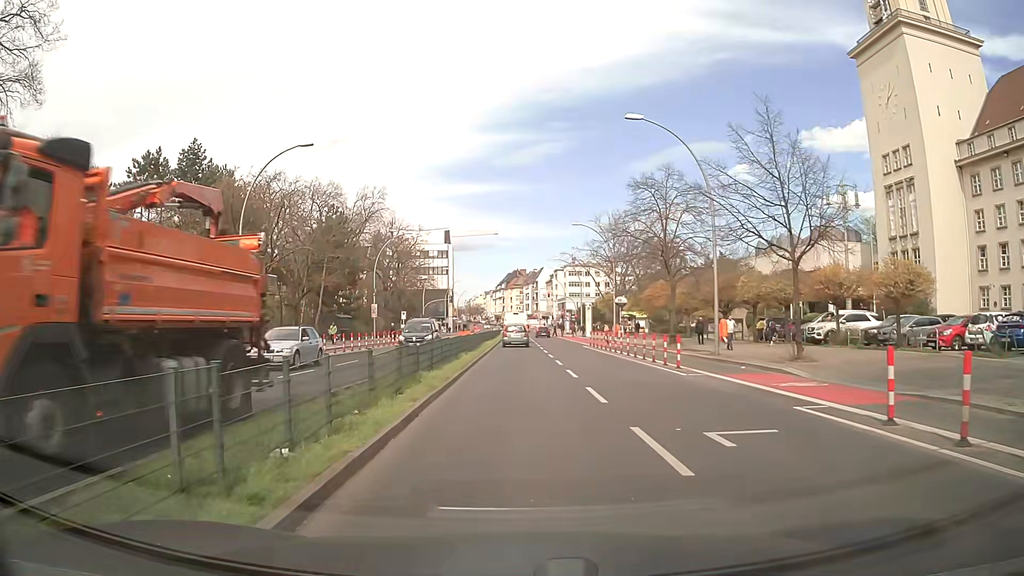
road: primary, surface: asphalt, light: Day
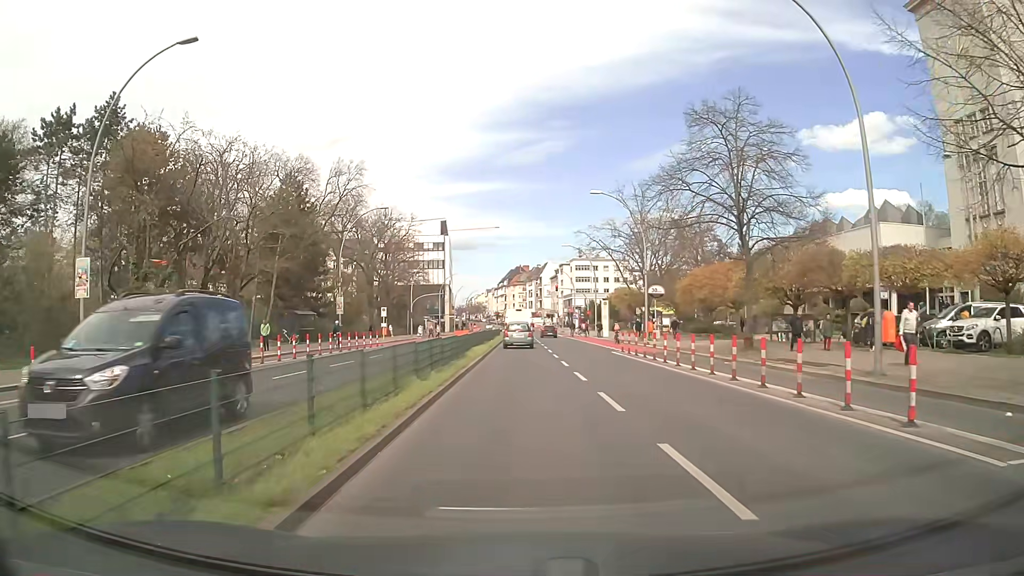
(-0.1, +13.6) m; 0°
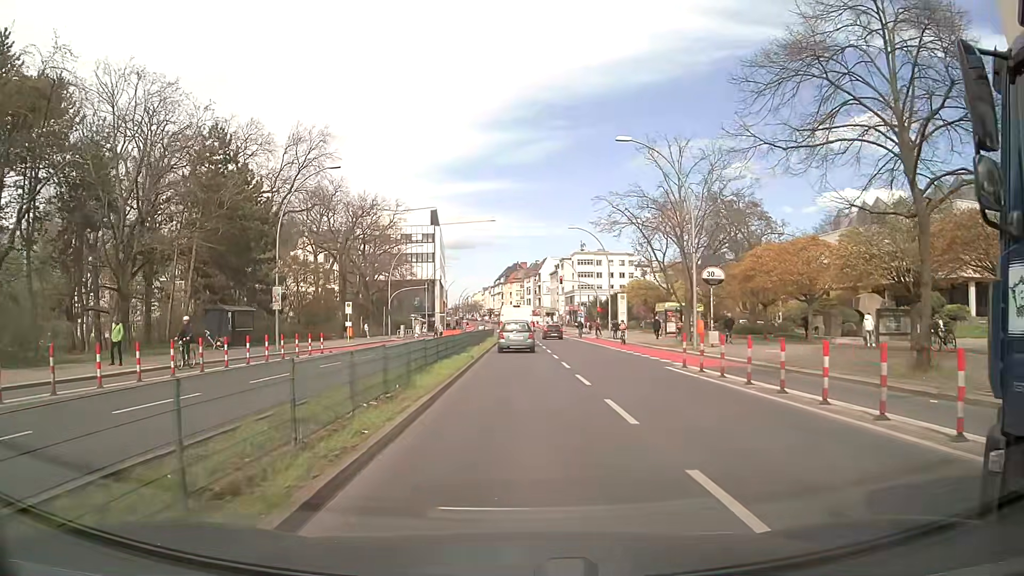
(0.0, +13.3) m; 0°
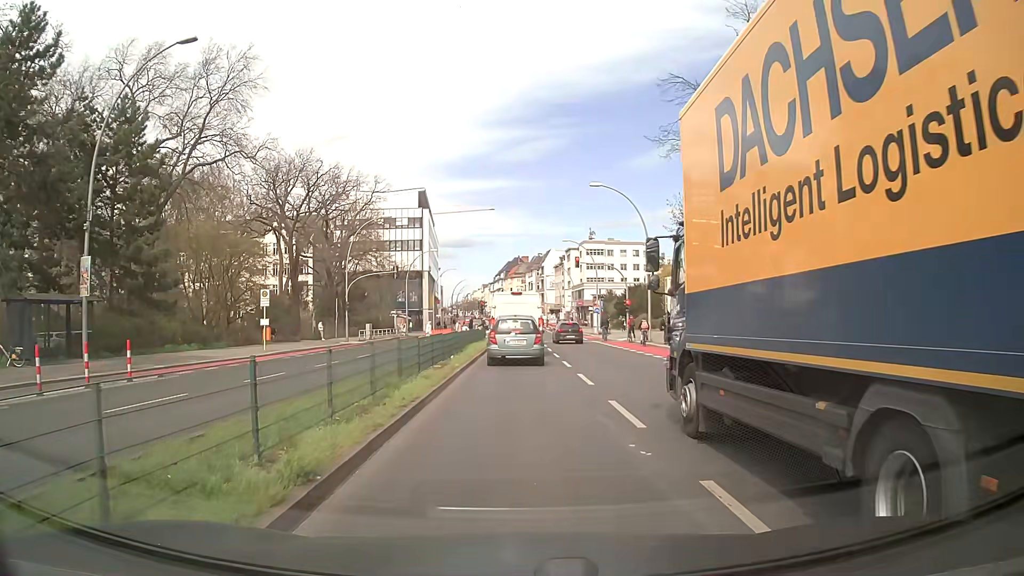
(0.0, +18.3) m; 0°
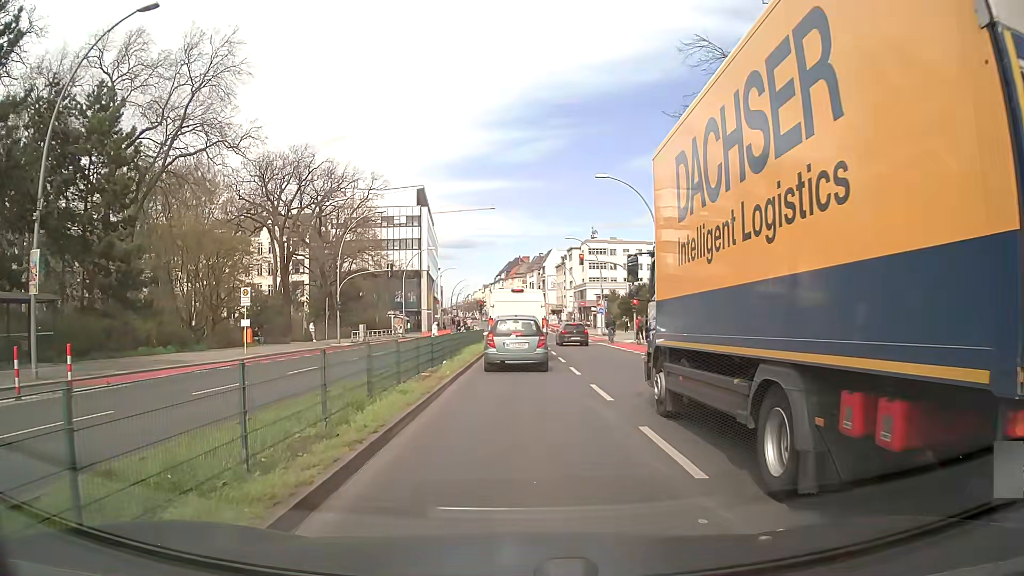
(0.0, +2.8) m; -2°
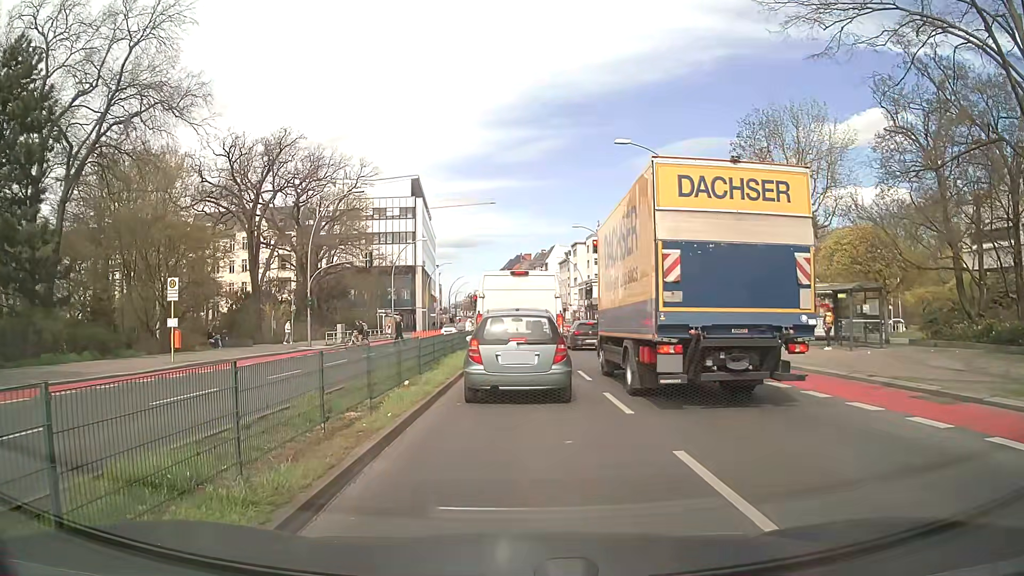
(+0.1, +7.5) m; -1°
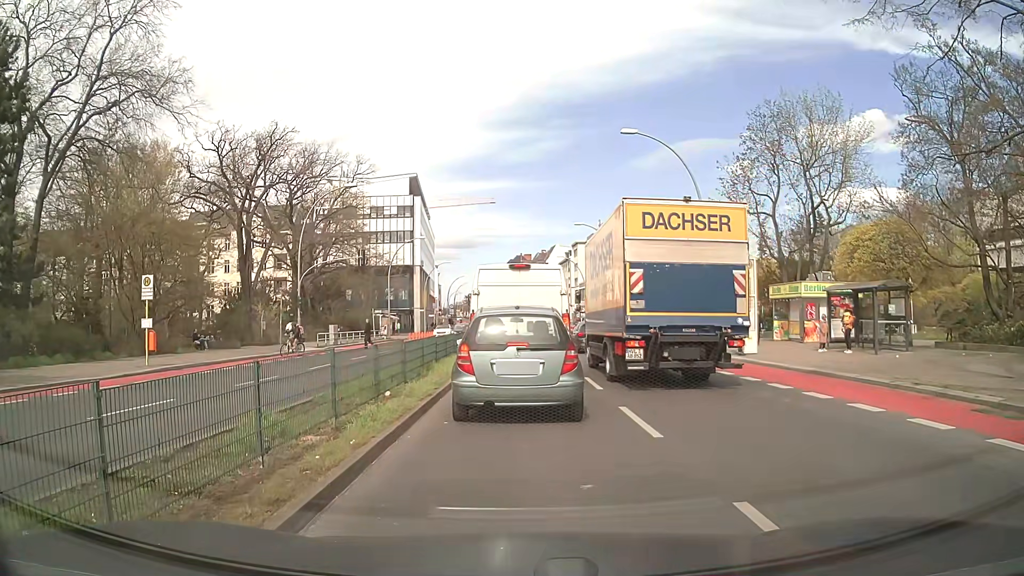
(+0.1, +1.9) m; +2°
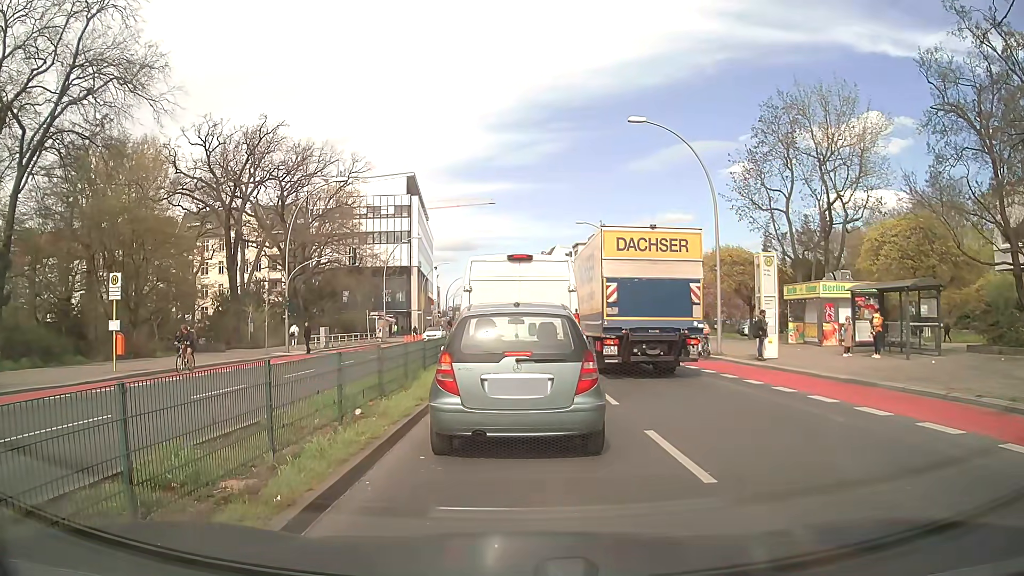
(0.0, +2.2) m; 0°
